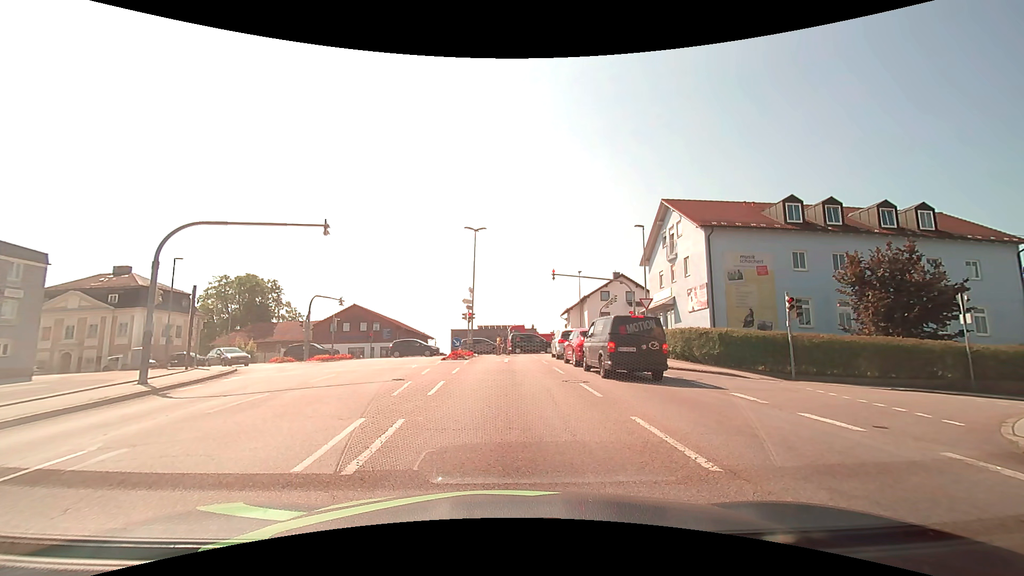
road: tertiary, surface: asphalt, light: Day
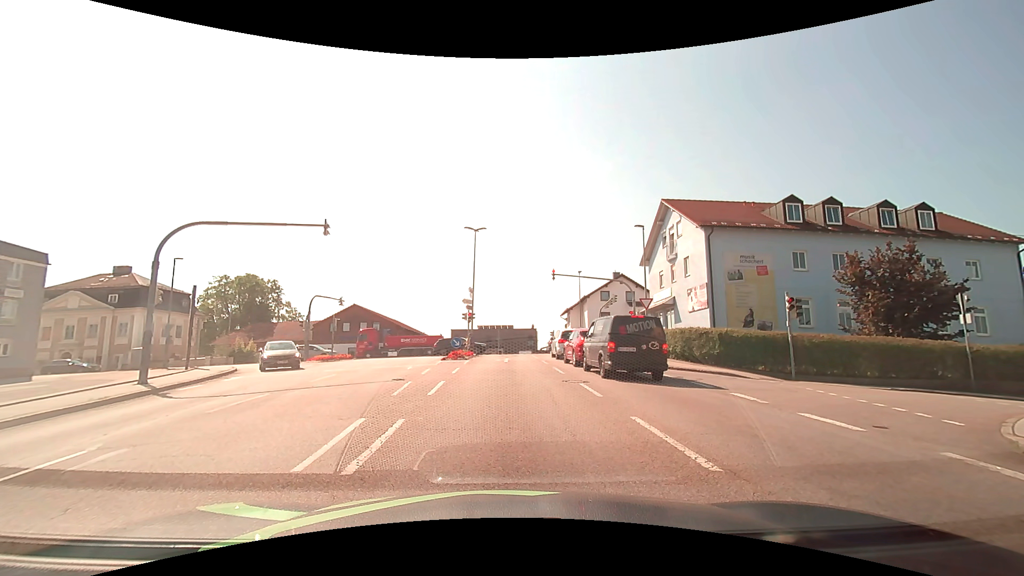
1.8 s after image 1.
(0.0, 0.0) m; 0°
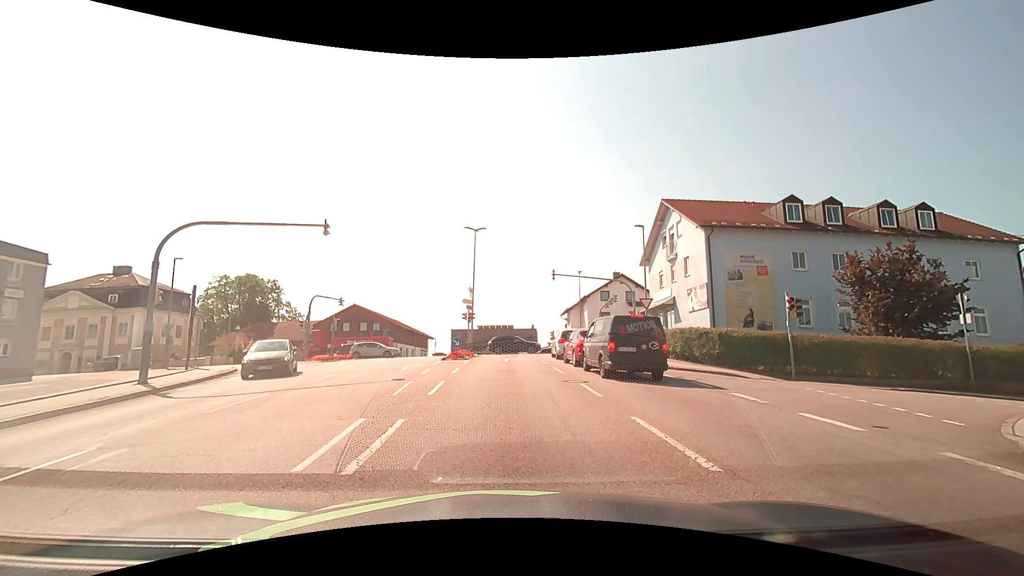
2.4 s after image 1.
(0.0, 0.0) m; 0°
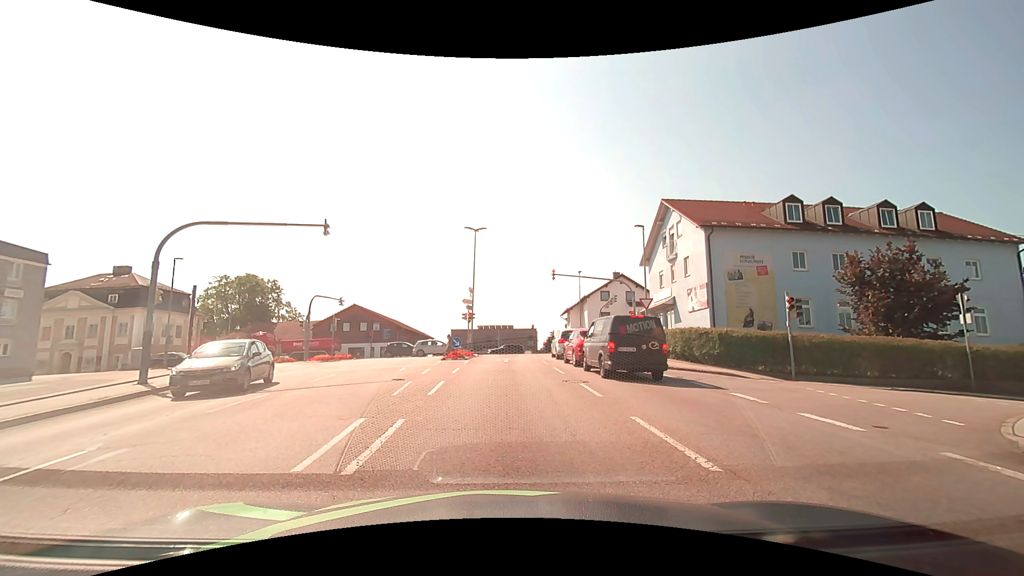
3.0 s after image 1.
(0.0, 0.0) m; 0°
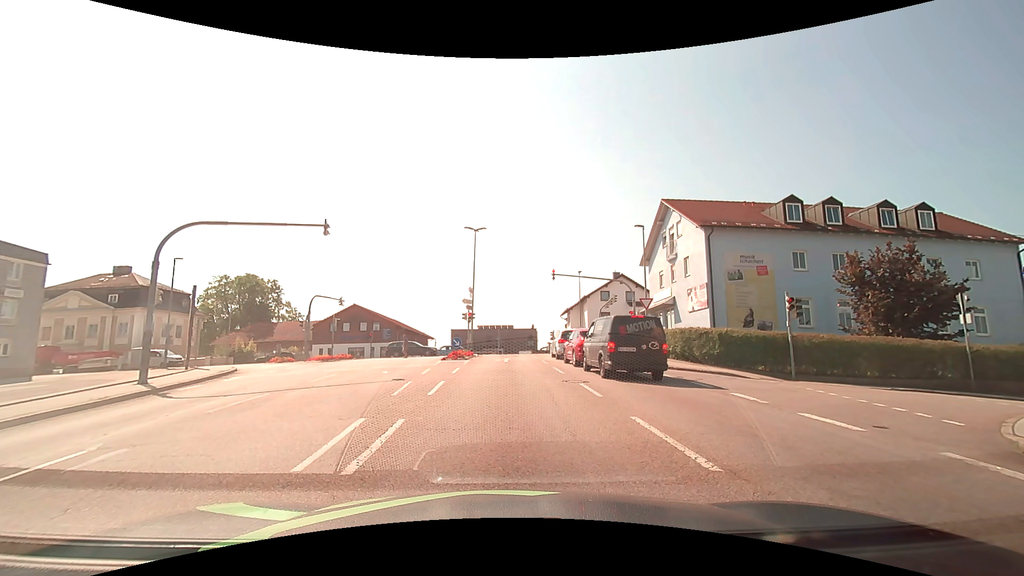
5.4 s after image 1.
(0.0, 0.0) m; 0°
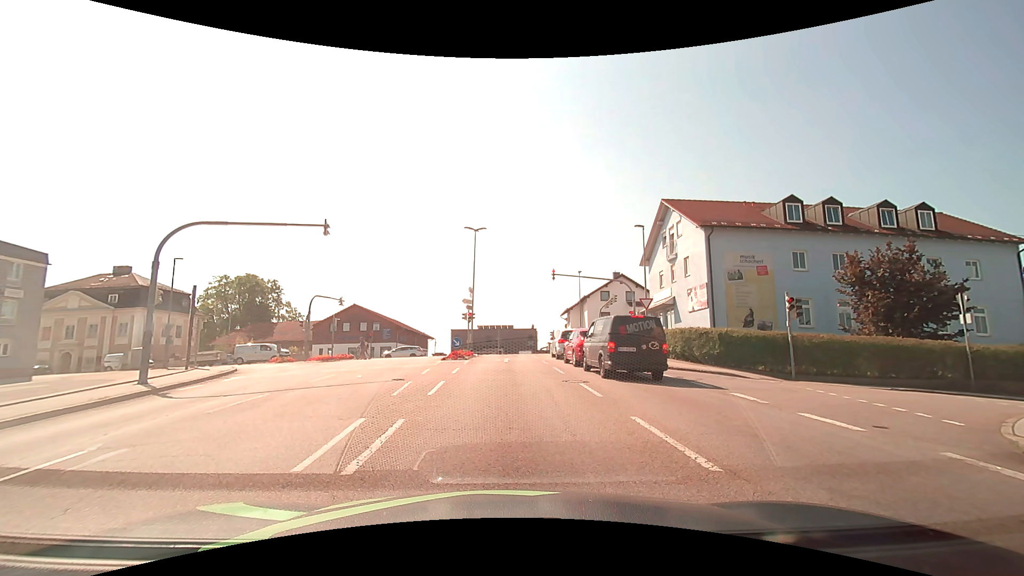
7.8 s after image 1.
(0.0, 0.0) m; 0°
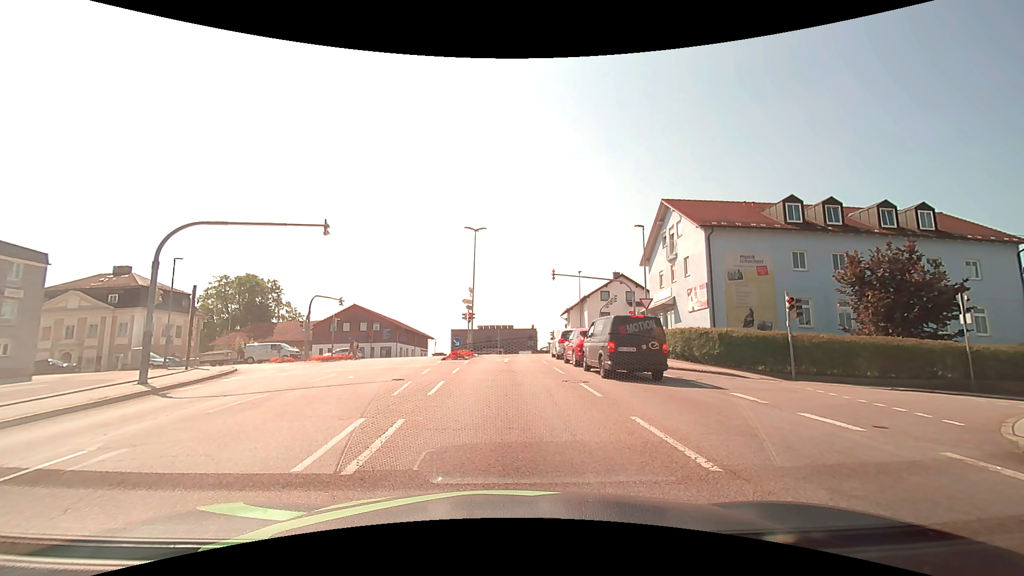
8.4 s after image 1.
(0.0, 0.0) m; 0°
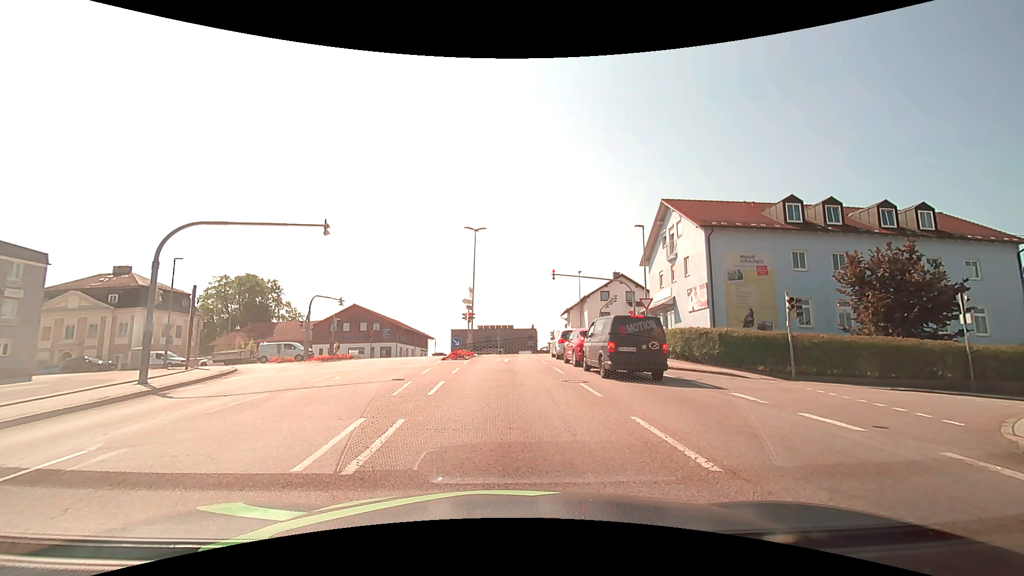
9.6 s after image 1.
(0.0, 0.0) m; 0°
(0, +10) (-1, +20) (-2, +30) (-2, +40) (-5, +49) (-13, +55) (-22, +57) (-32, +57) (-42, +56) (-52, +56) m
